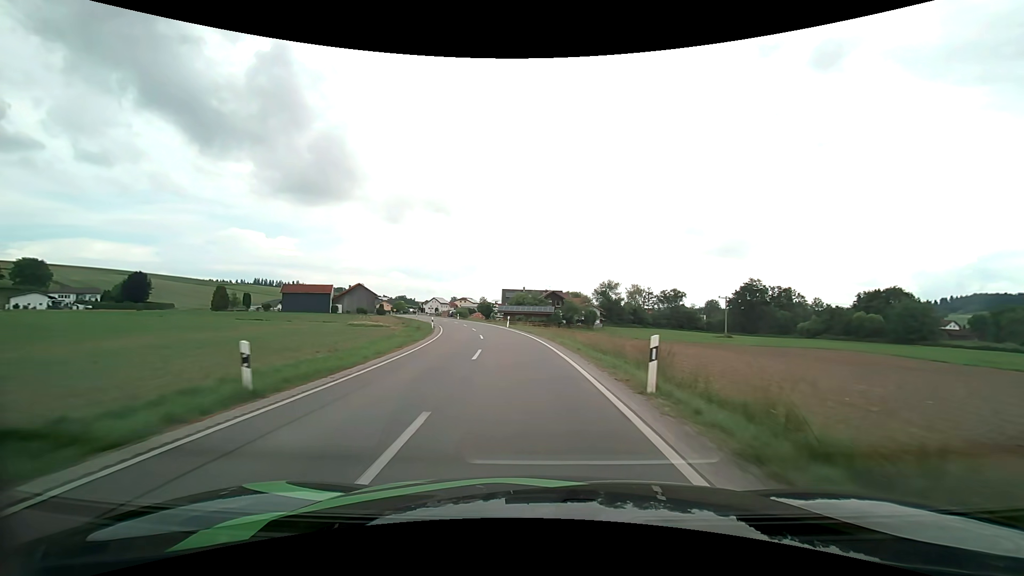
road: secondary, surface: asphalt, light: Day
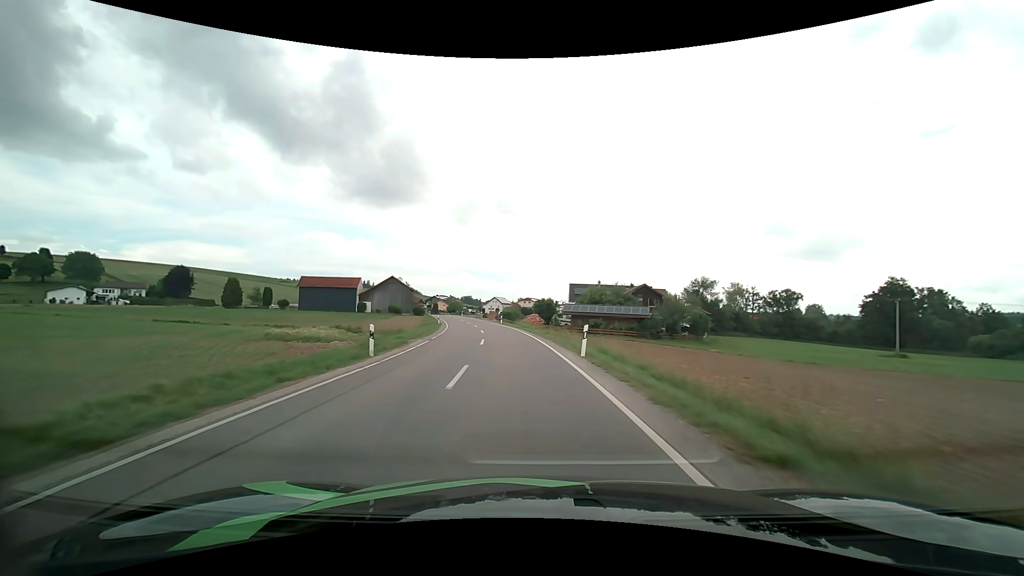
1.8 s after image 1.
(-1.9, +29.9) m; -8°
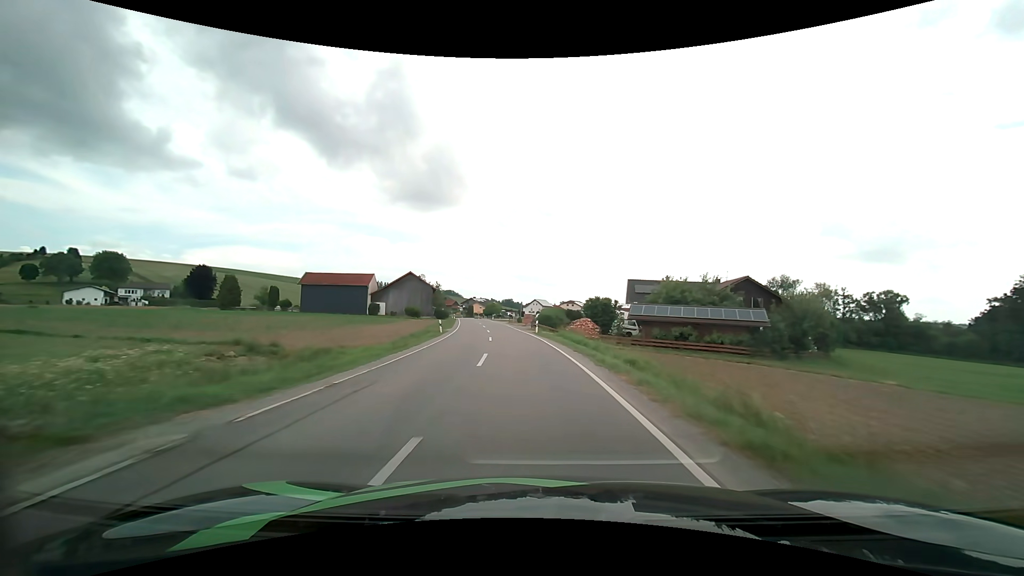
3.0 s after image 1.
(-0.9, +19.6) m; -5°
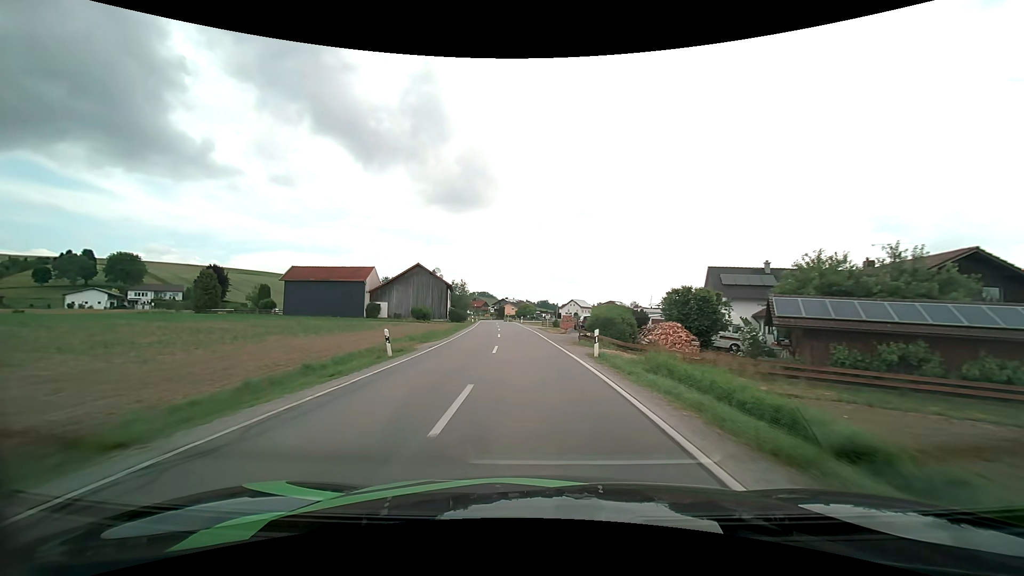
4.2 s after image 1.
(-0.7, +19.7) m; -4°
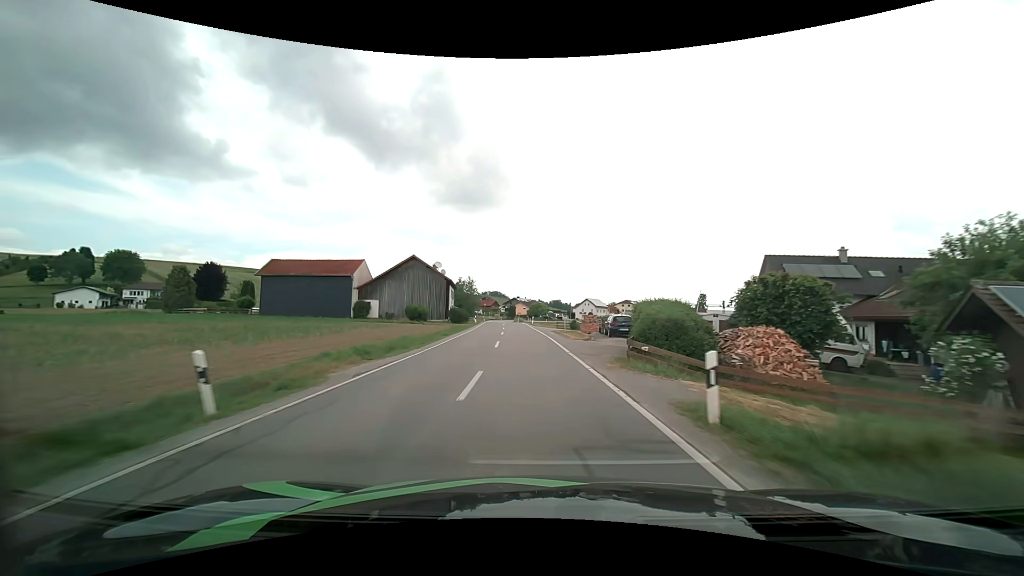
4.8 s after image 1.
(-0.1, +10.0) m; -1°
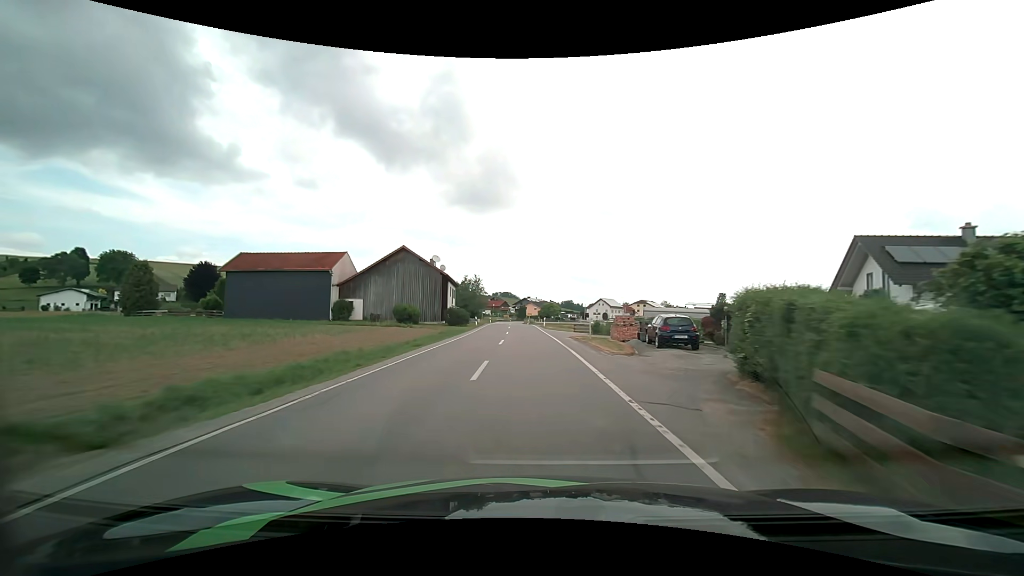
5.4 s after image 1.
(-0.1, +10.0) m; -1°
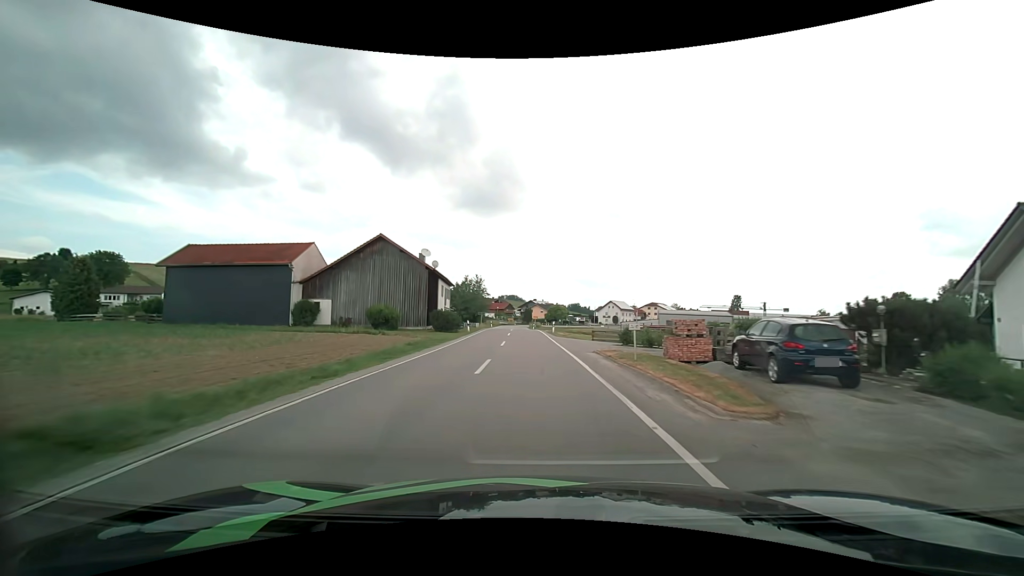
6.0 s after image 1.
(-0.1, +10.1) m; -1°
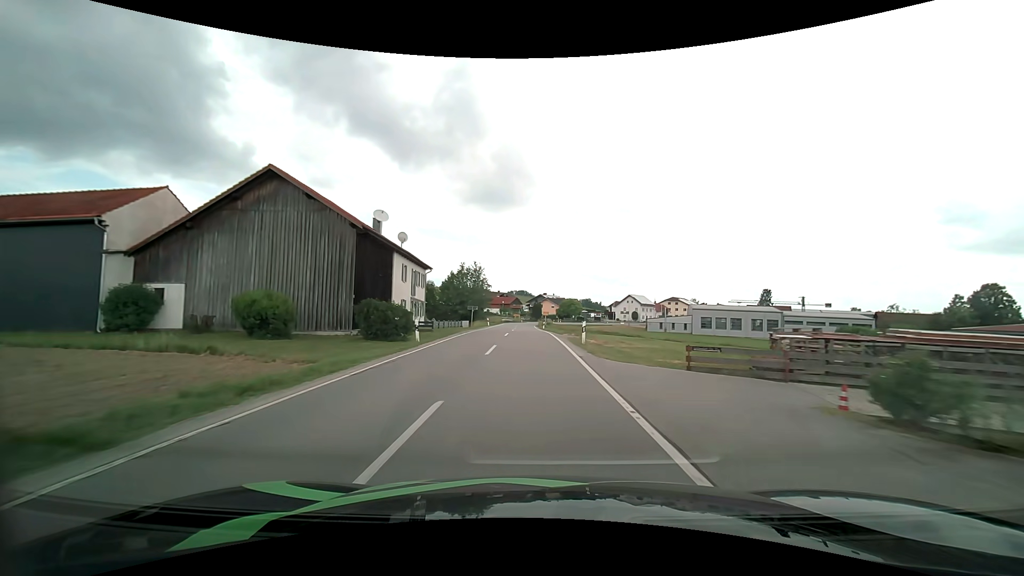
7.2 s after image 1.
(-0.2, +20.1) m; -1°
(0, +10) (0, +20) (0, +30) (-1, +40) (-1, +50) (-2, +60) (-2, +70) (-2, +80) (-2, +90) (-1, +100) m
